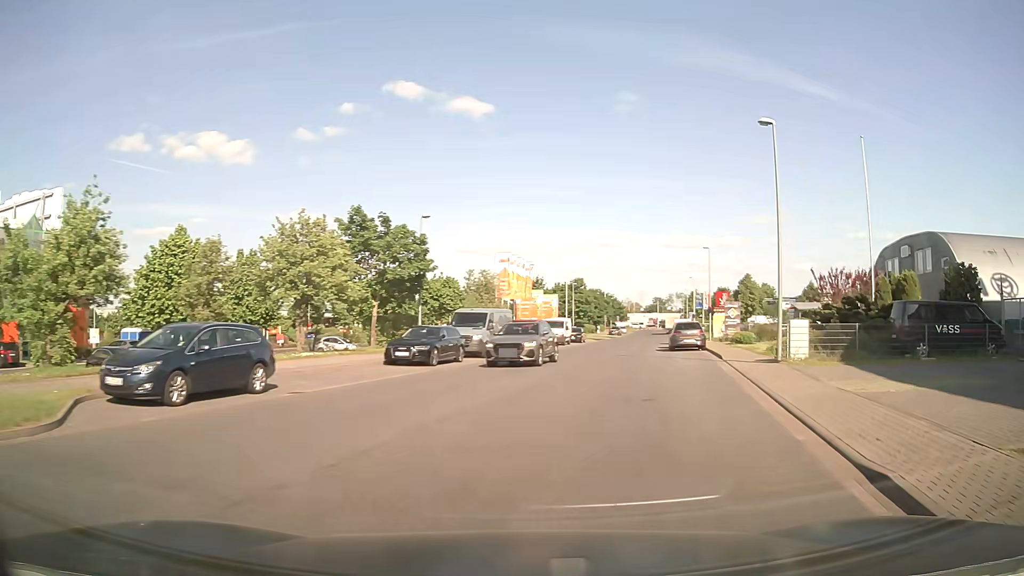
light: Day
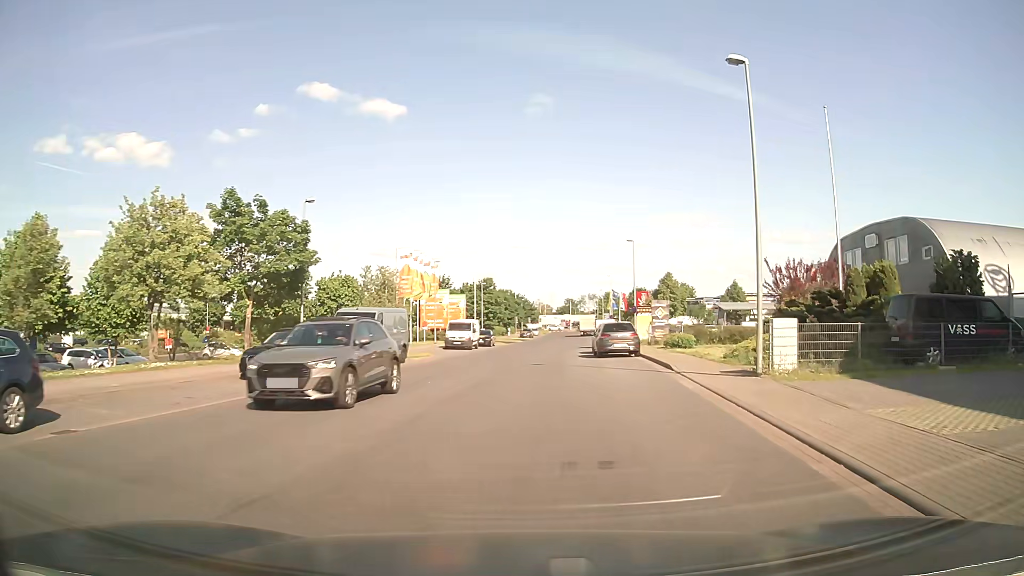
(+0.4, +5.6) m; +7°
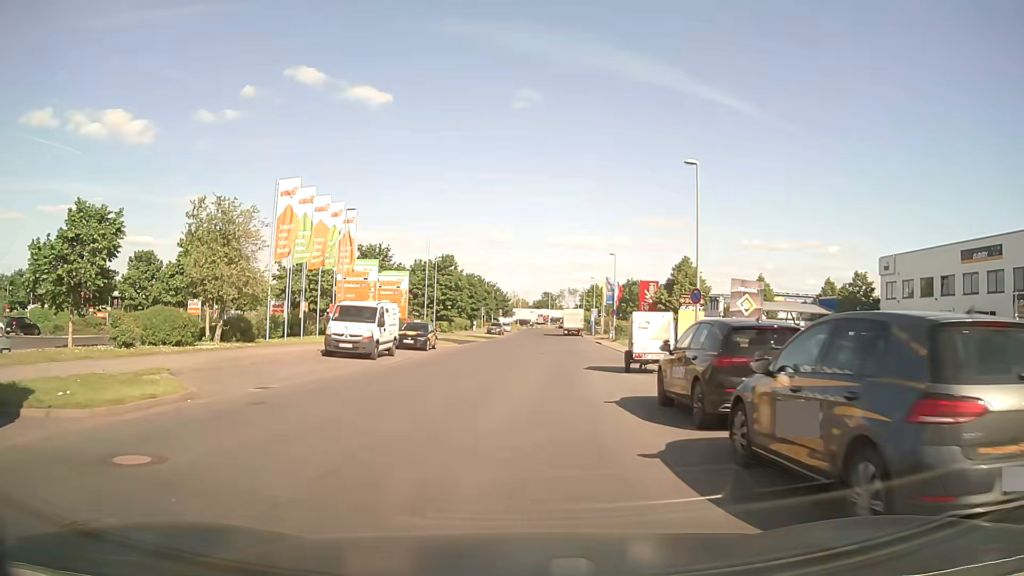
(+1.2, +23.9) m; +3°
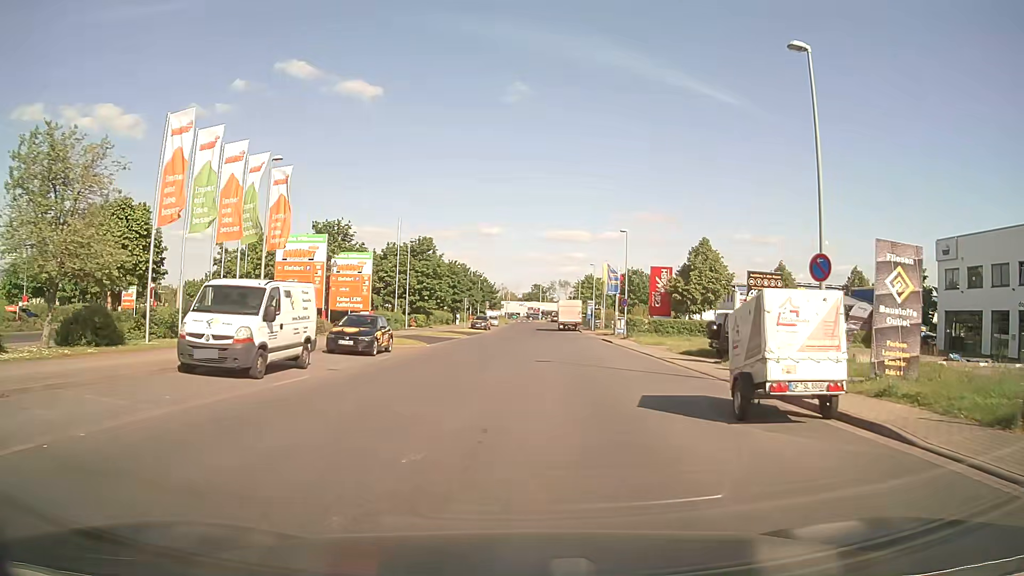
(0.0, +10.9) m; 0°
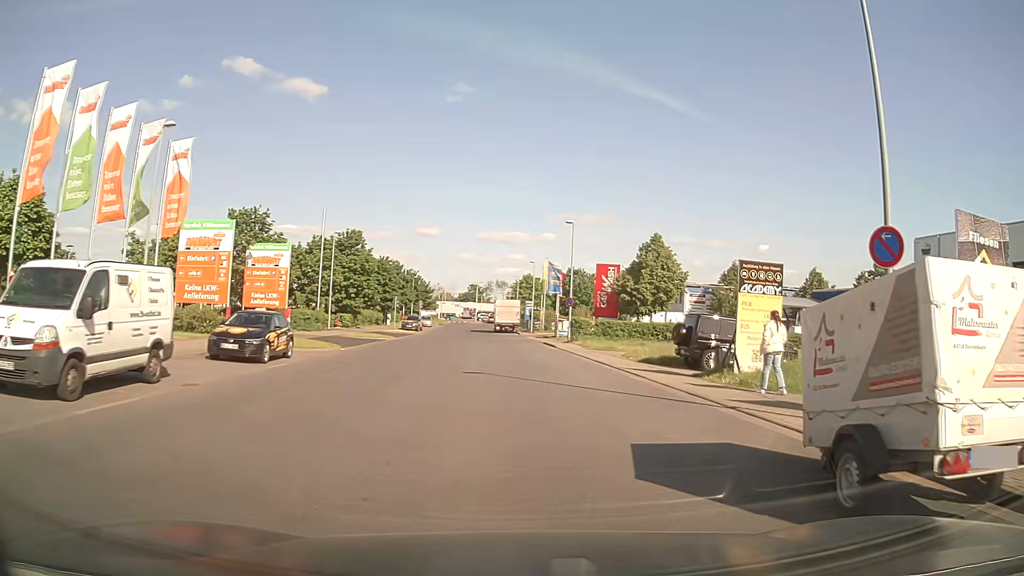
(+0.2, +4.8) m; +6°
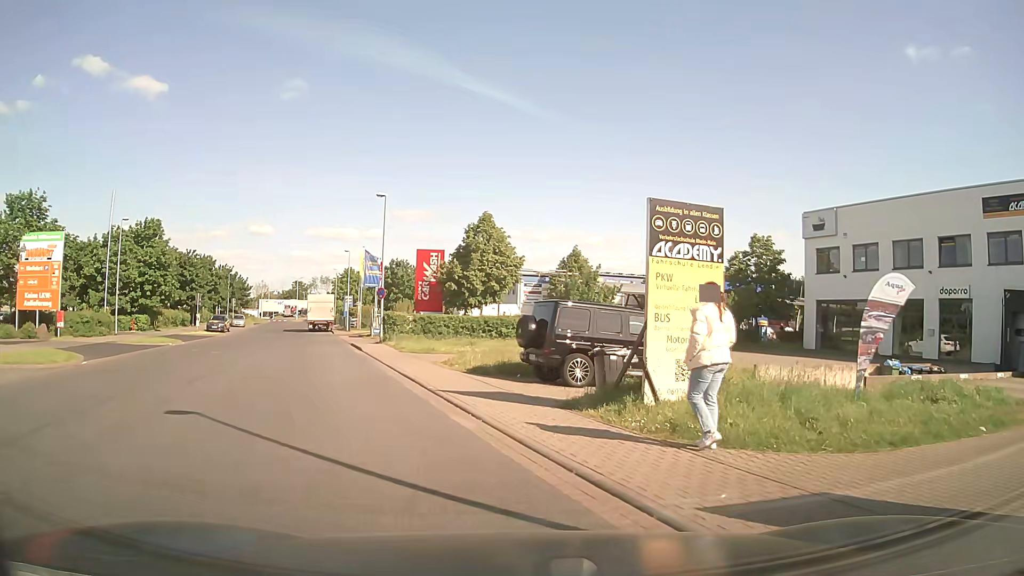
(+1.0, +7.5) m; +15°
